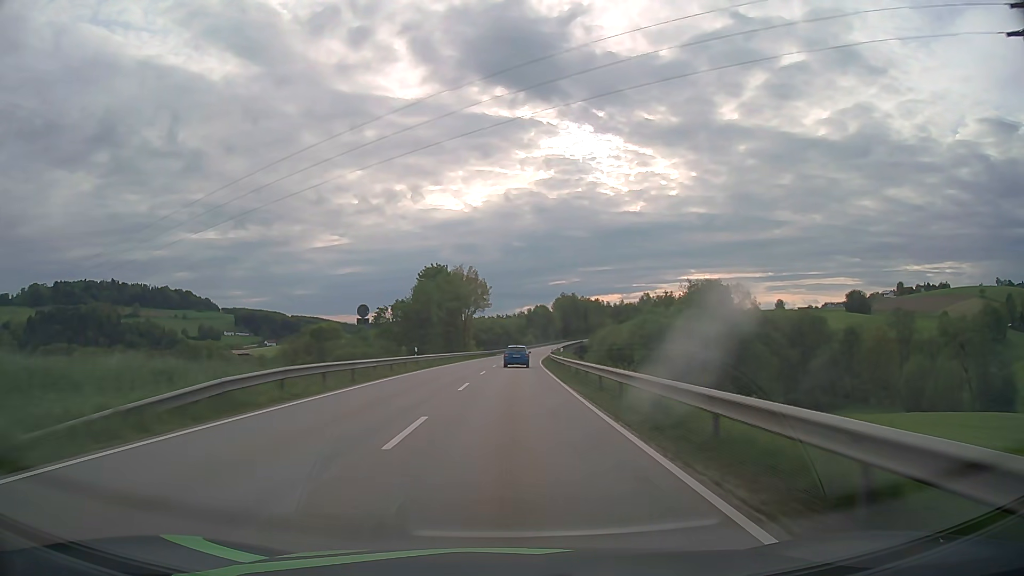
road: secondary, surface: asphalt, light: Day
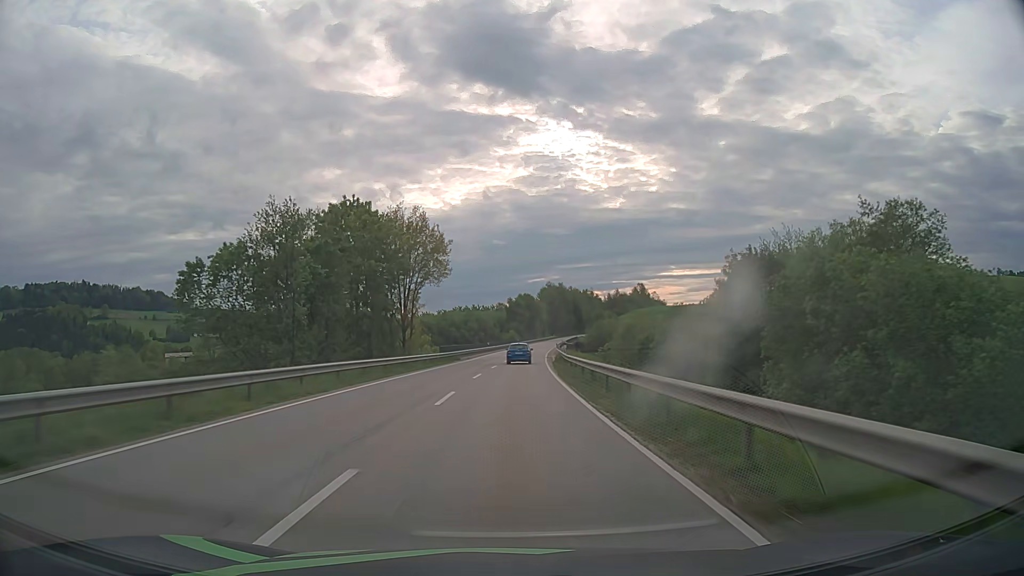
(+0.6, +42.0) m; +2°
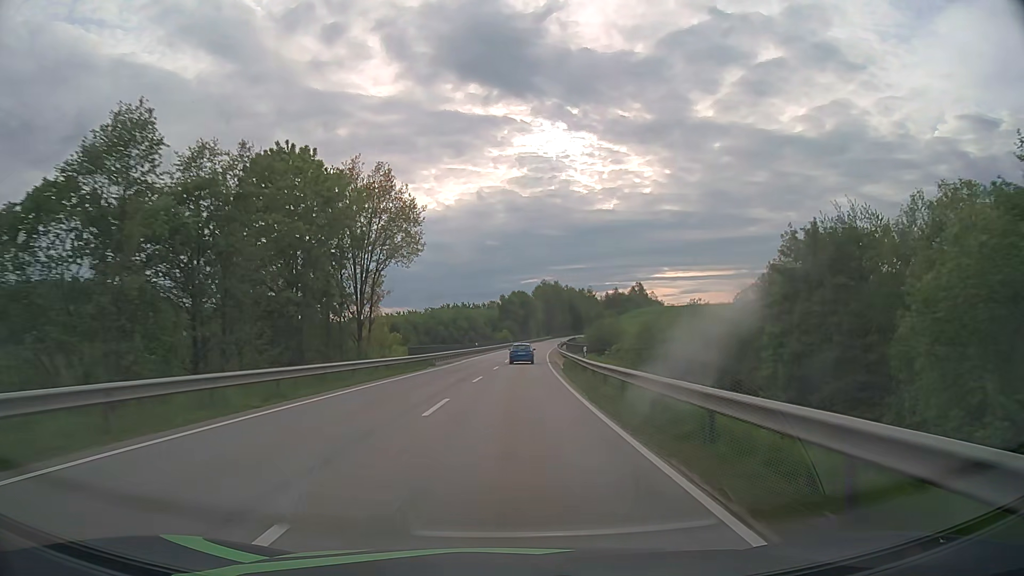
(0.0, +14.3) m; +1°
(0, +10) (0, +20) (0, +30) (+1, +40) (+1, +50) (+2, +60) (+2, +70) (+3, +80) (+4, +90) (+5, +100) m
